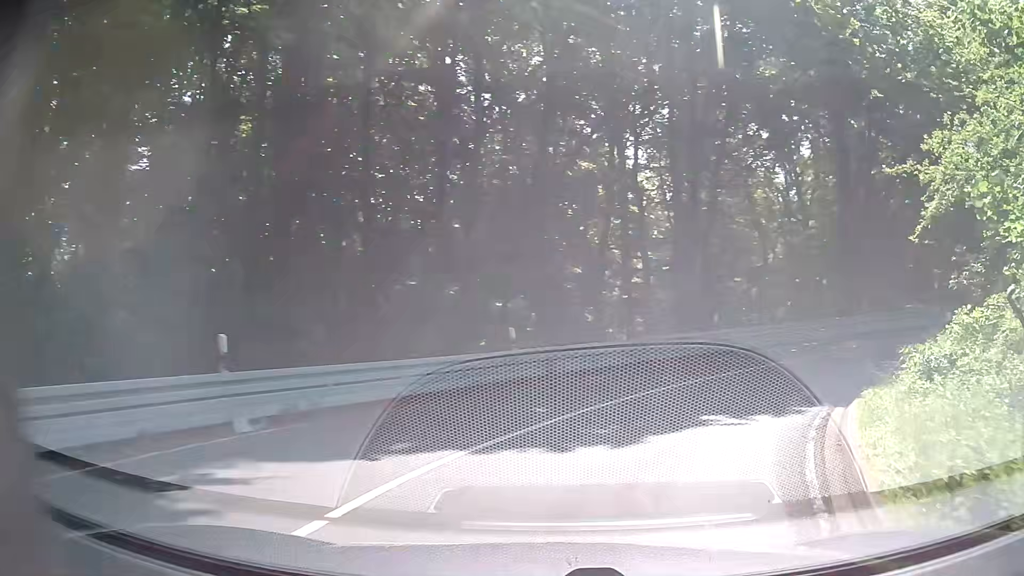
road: secondary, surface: asphalt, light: Day
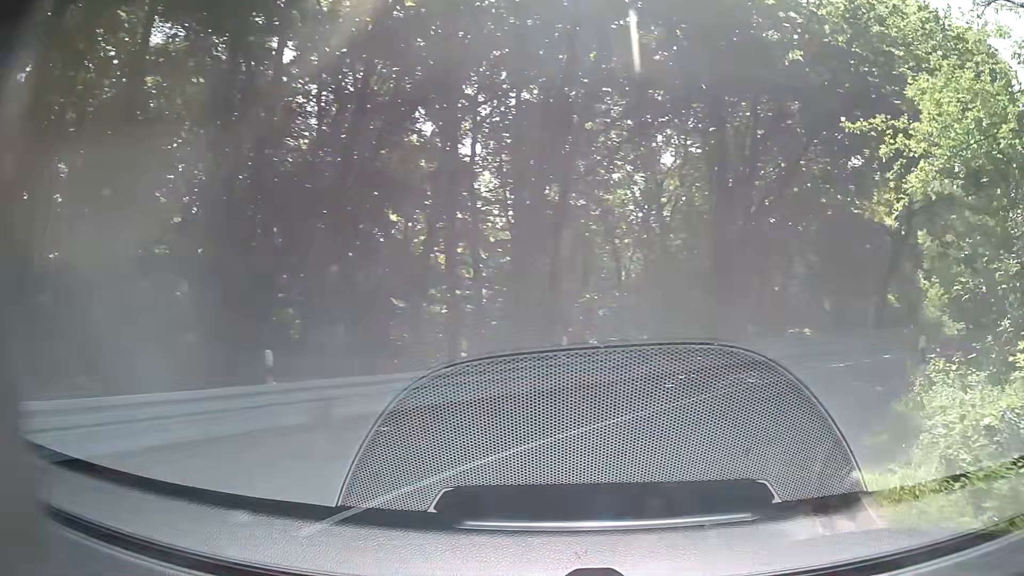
(+0.6, +5.4) m; +13°
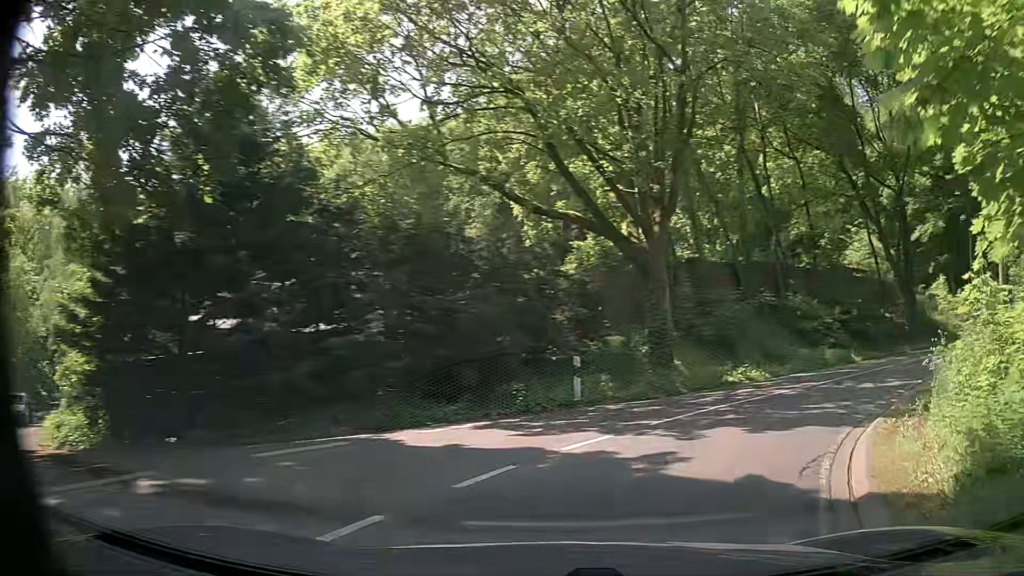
(+14.6, +18.8) m; +78°
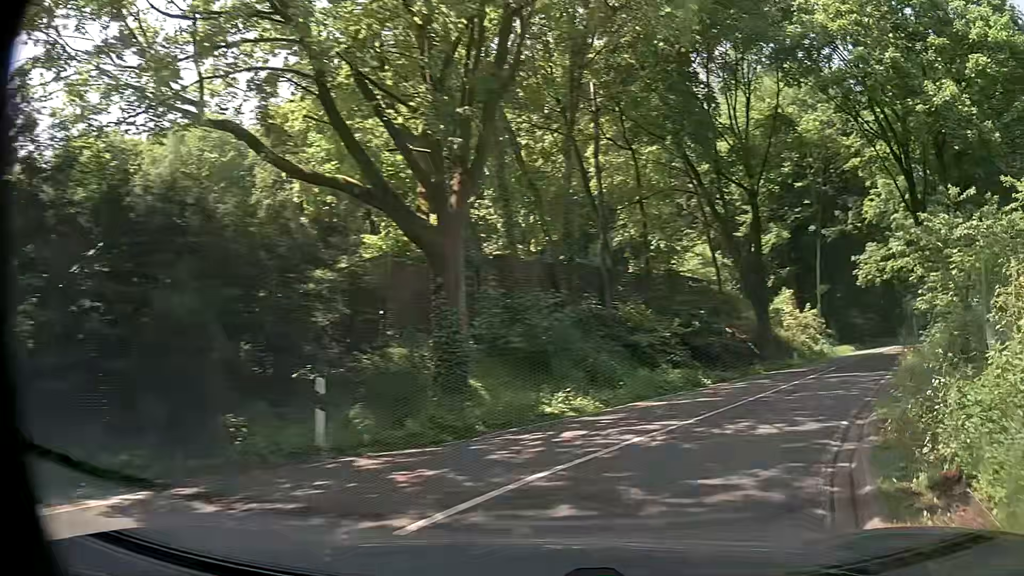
(+0.8, +5.1) m; +17°
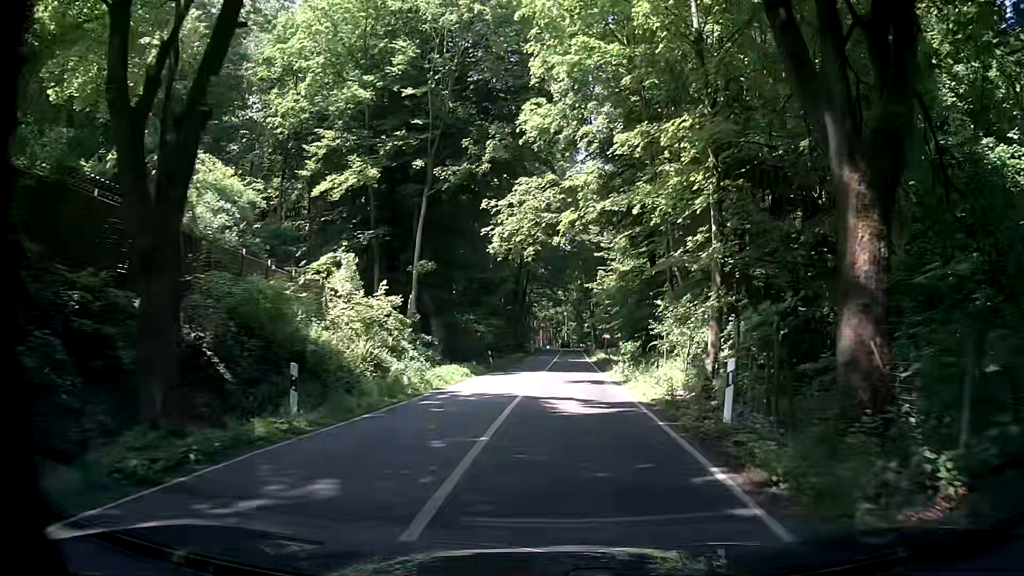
(+9.4, +20.4) m; +34°
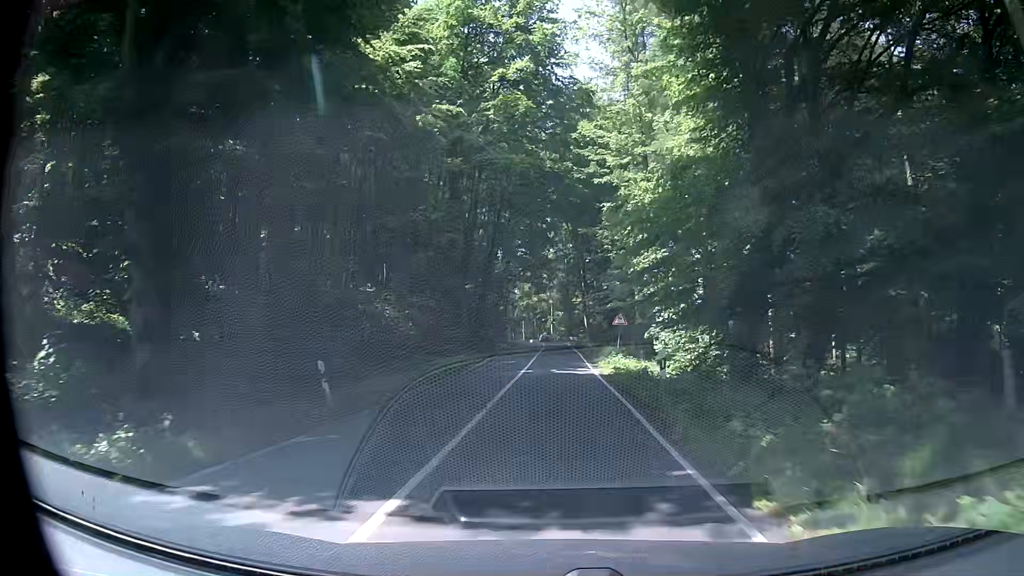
(+1.2, +27.5) m; +2°
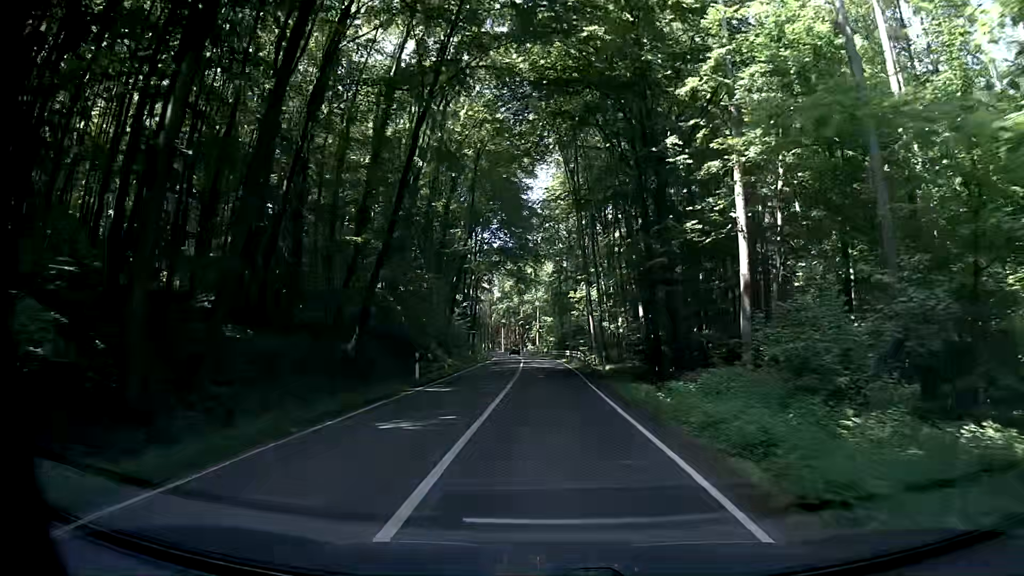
(+0.4, +33.0) m; +2°
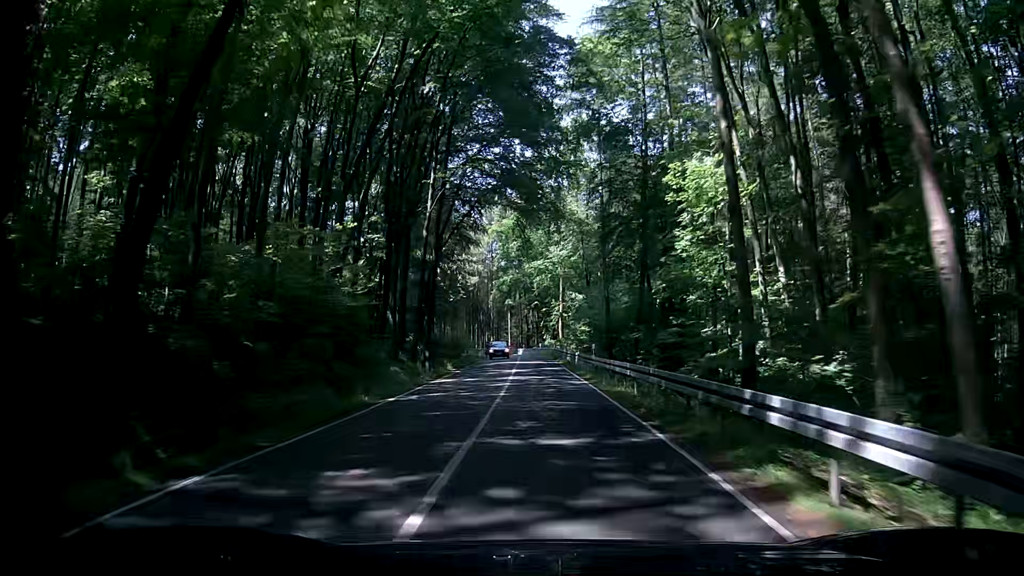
(-1.0, +46.2) m; -3°
(0, +10) (0, +20) (0, +30) (0, +40) (-1, +50) (-1, +60) (-1, +70) (-3, +80) (-6, +89) (-13, +97) m
